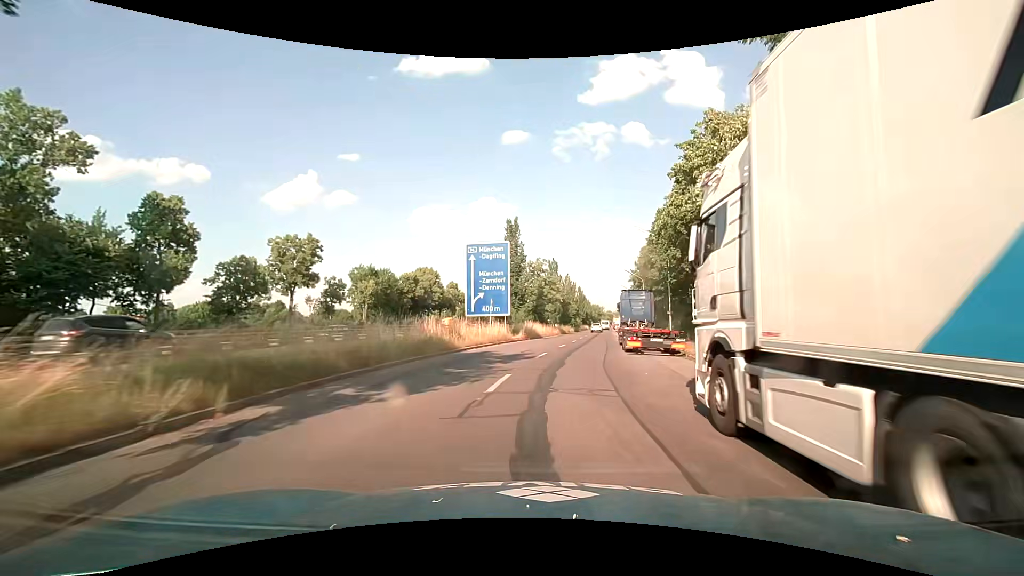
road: tertiary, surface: asphalt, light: Day
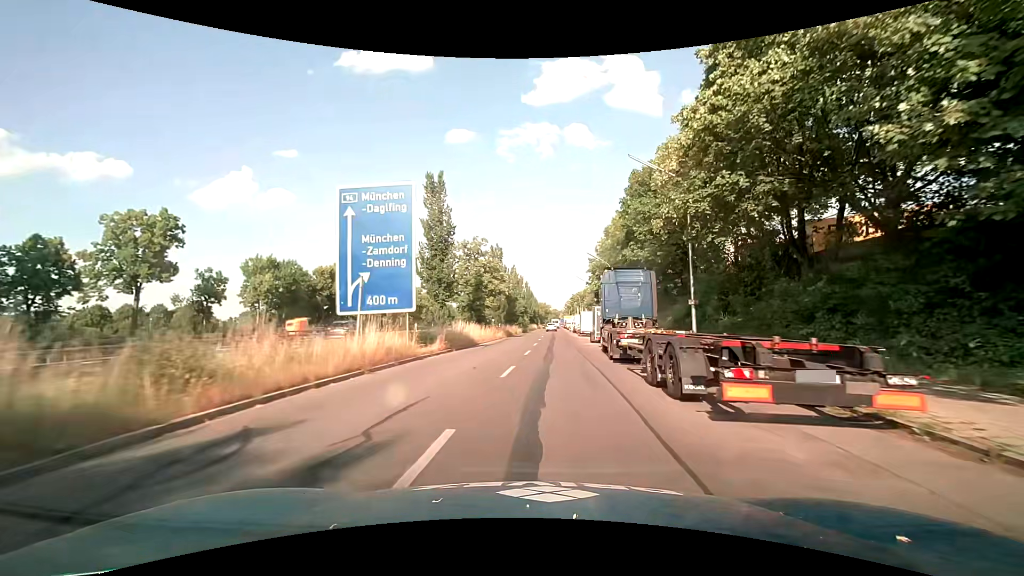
(+0.8, +15.2) m; +6°
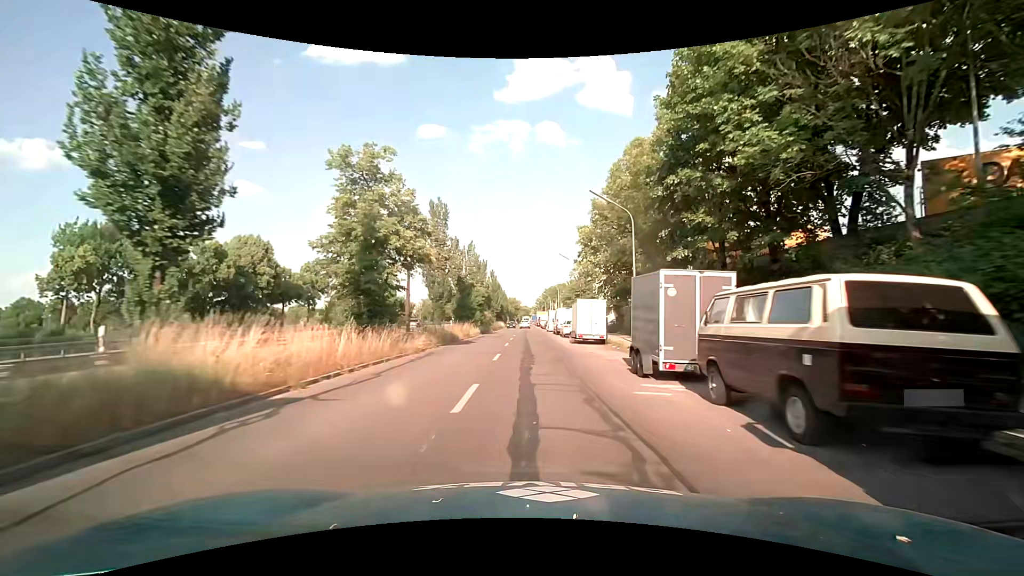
(+1.0, +23.1) m; +4°
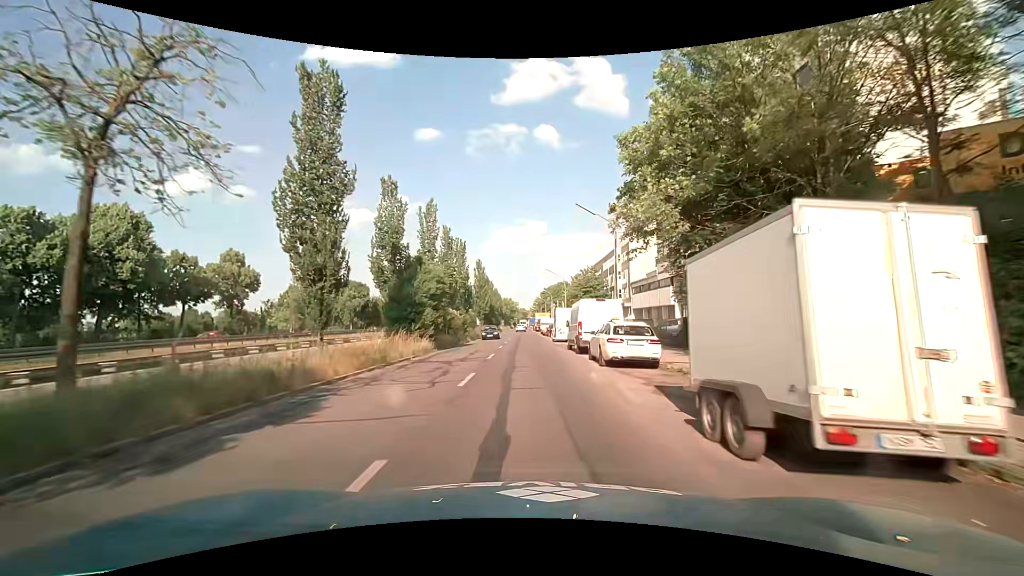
(+0.1, +23.5) m; 0°
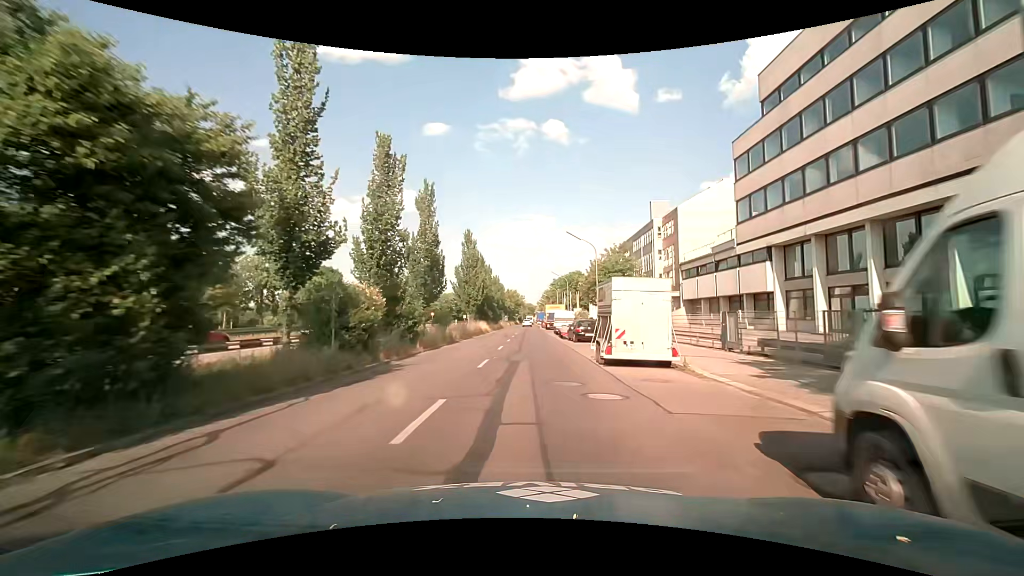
(-0.3, +23.7) m; -1°
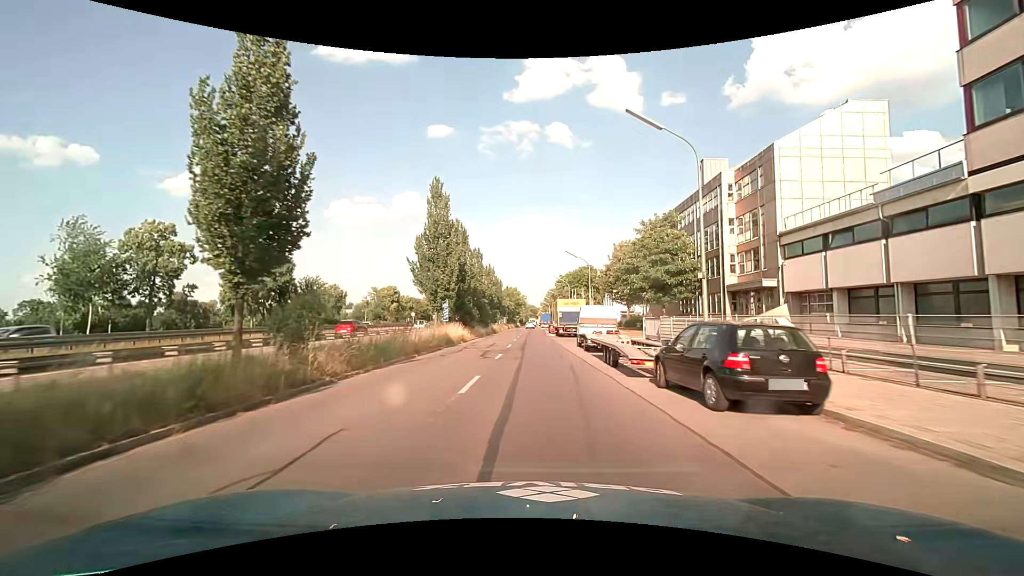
(+0.1, +23.2) m; 0°
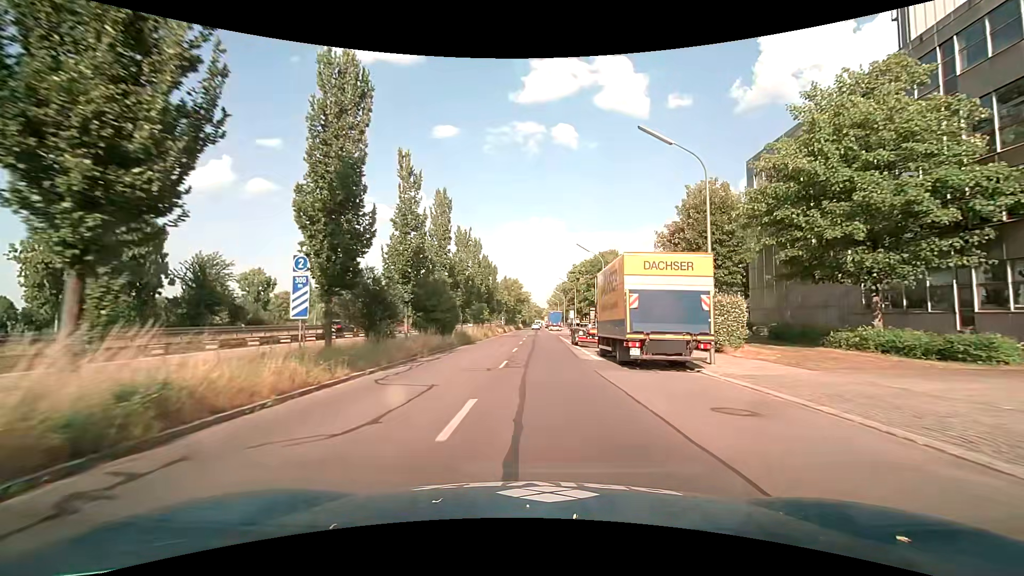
(+0.1, +31.2) m; 0°
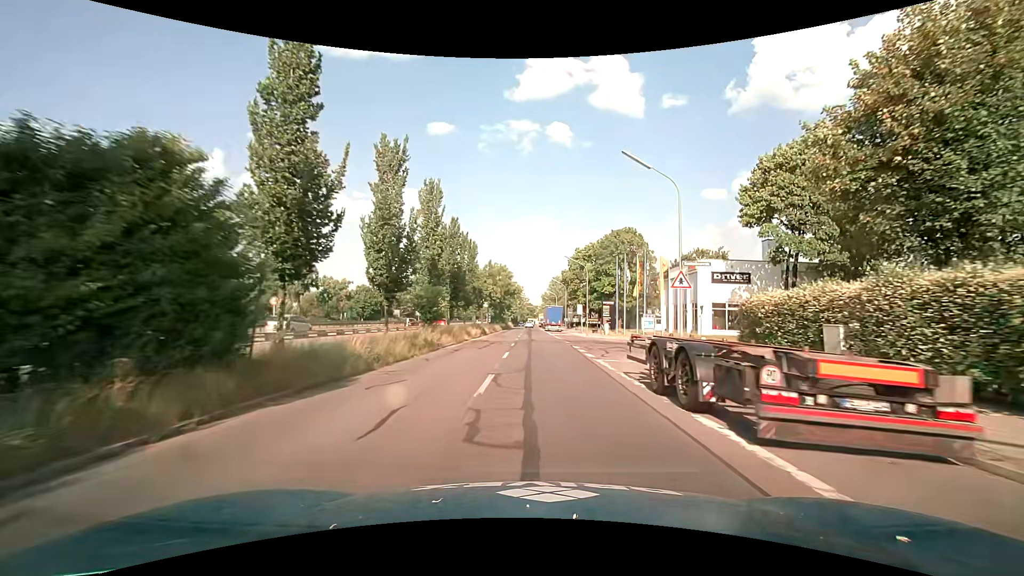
(+0.1, +23.6) m; 0°
(0, +10) (0, +20) (+1, +30) (+1, +40) (+1, +50) (+1, +60) (+1, +70) (+1, +80) (+1, +90) (+2, +100) m
